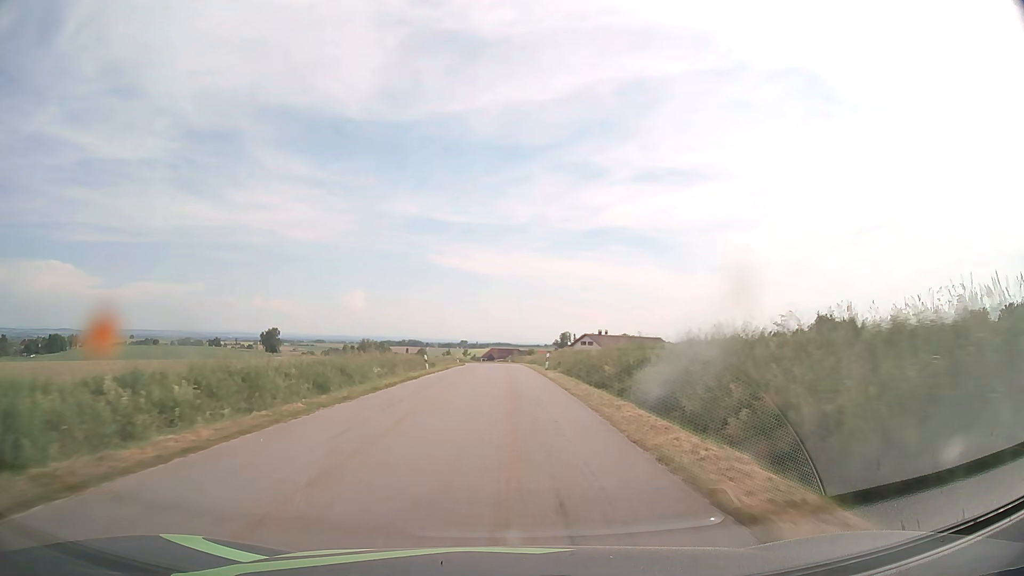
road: tertiary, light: Day
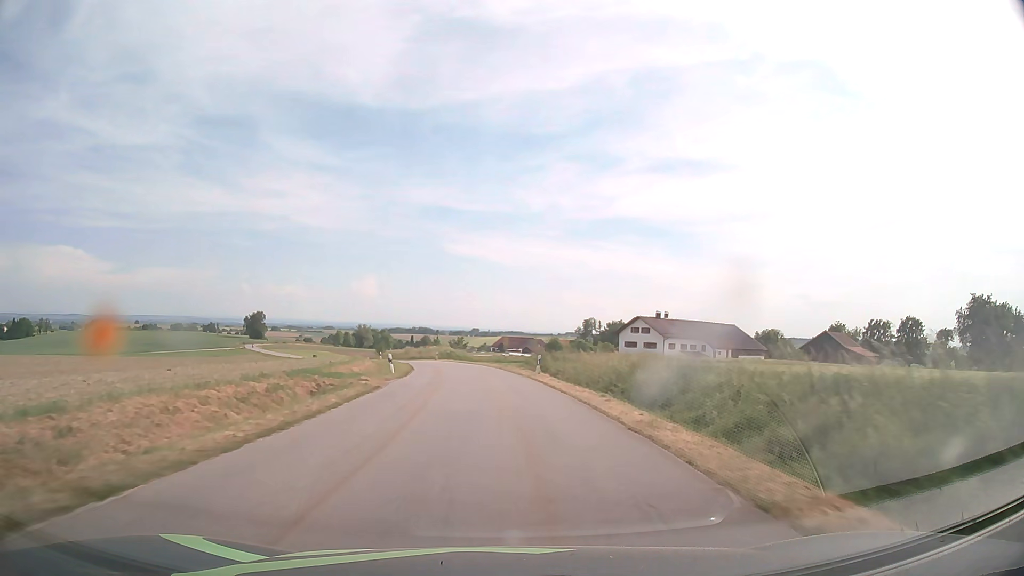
(-0.4, +57.2) m; -1°
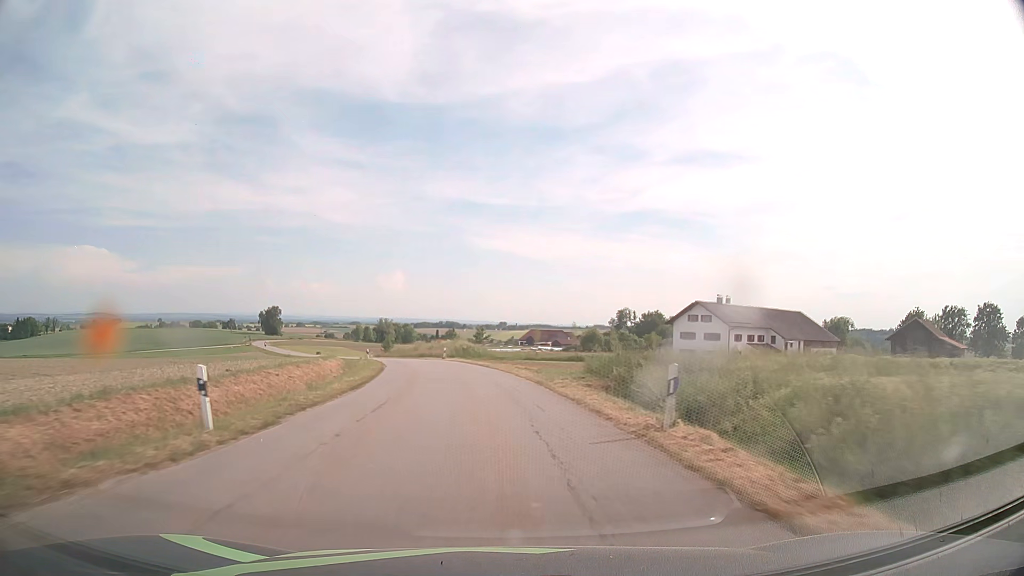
(-0.4, +21.7) m; -2°
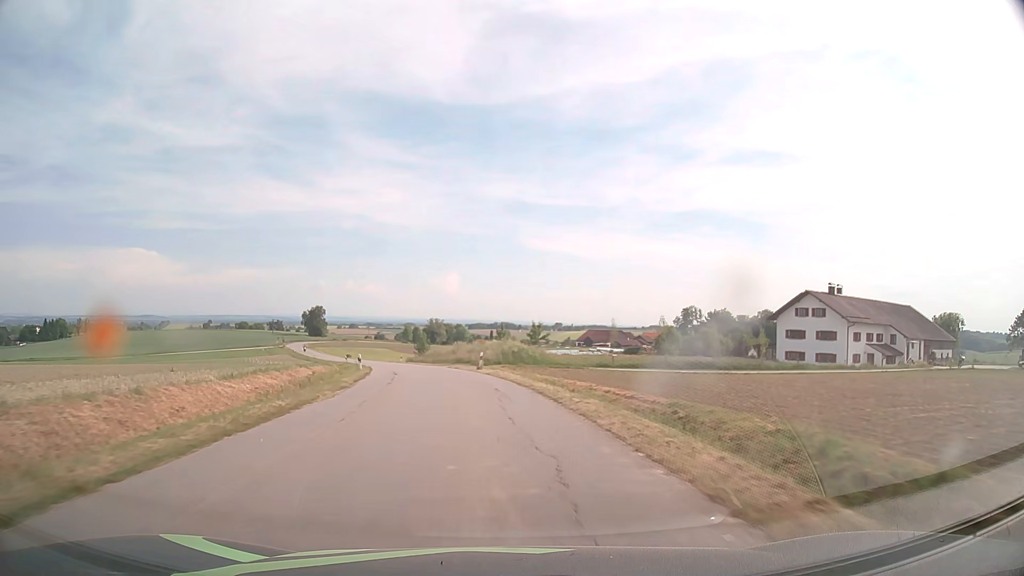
(-0.8, +21.5) m; -4°
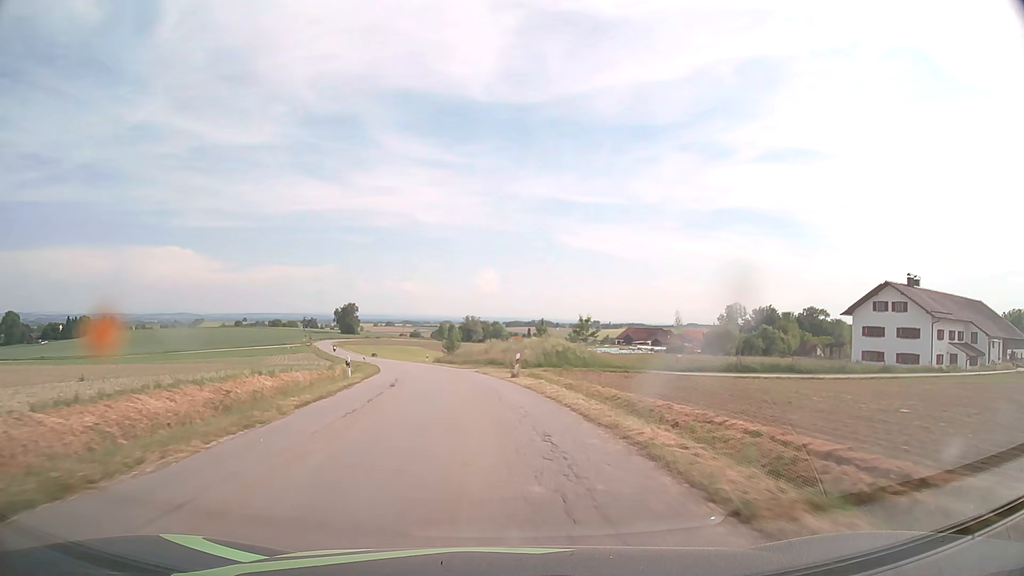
(-0.3, +10.7) m; -3°
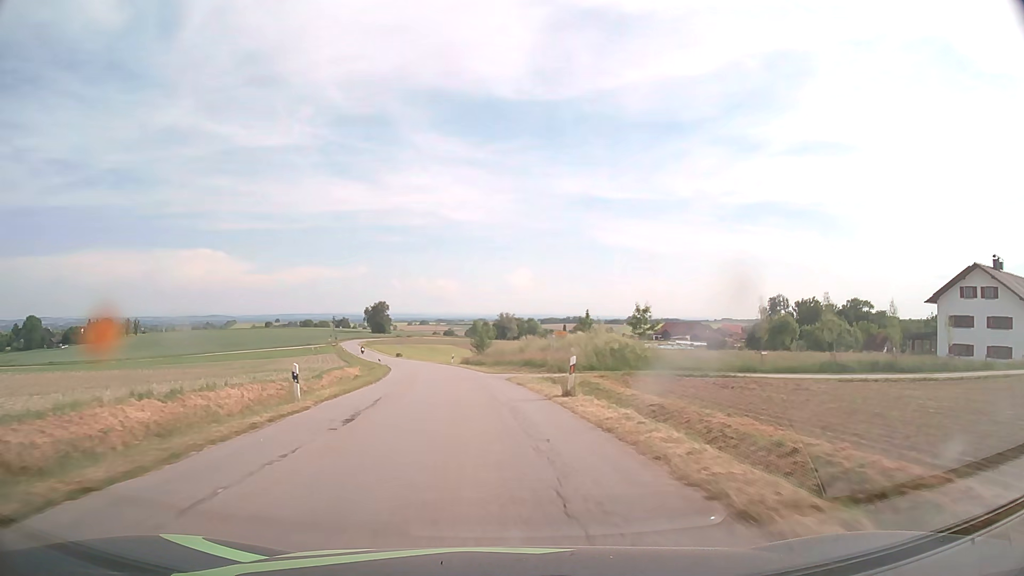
(-0.2, +10.7) m; -3°
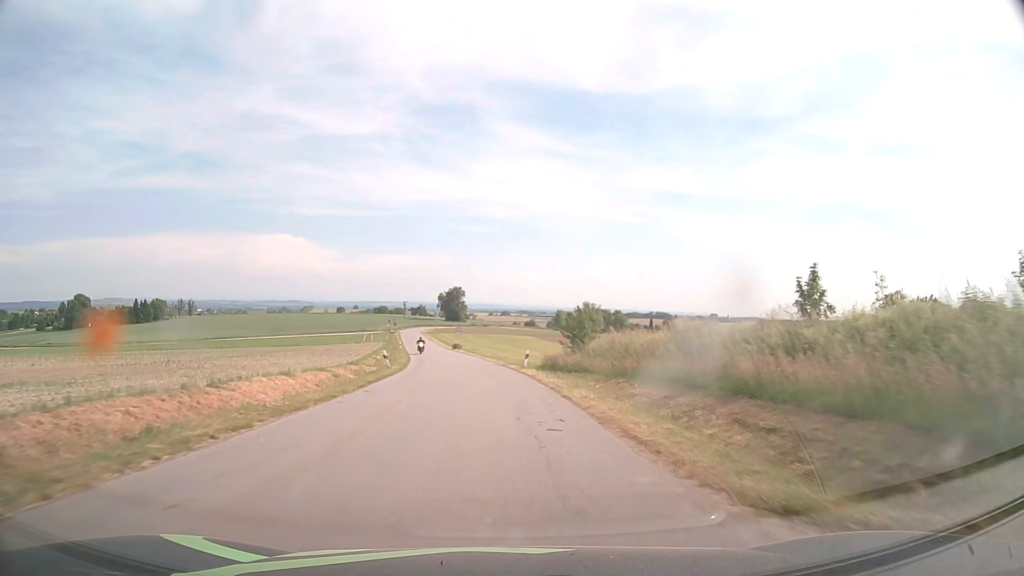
(-2.1, +31.9) m; -7°
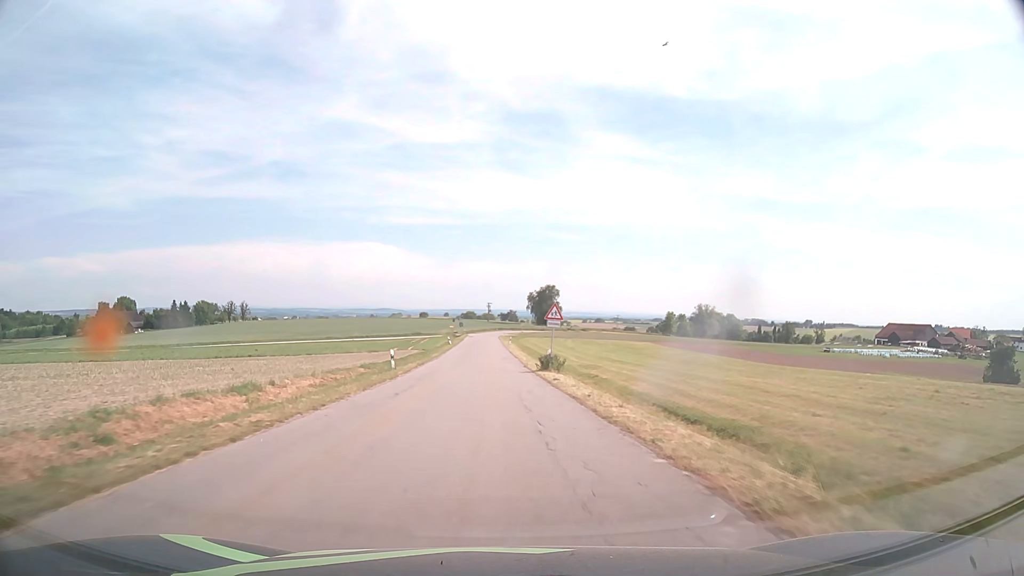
(-3.8, +54.1) m; -8°
(0, +10) (0, +20) (-1, +30) (-1, +40) (-2, +50) (-2, +60) (-2, +70) (-2, +80) (-3, +90) (-3, +100) m
